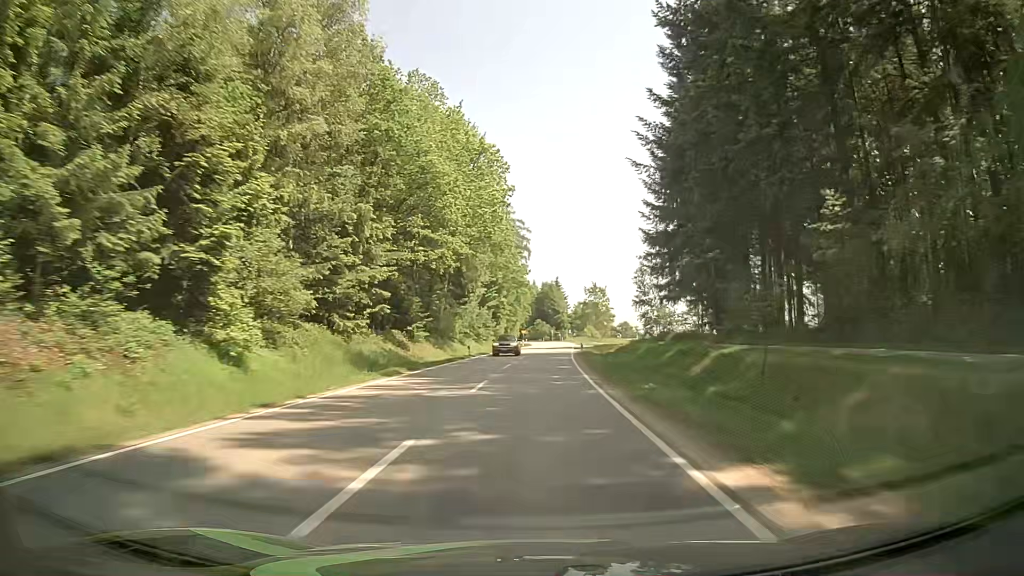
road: tertiary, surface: asphalt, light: Day
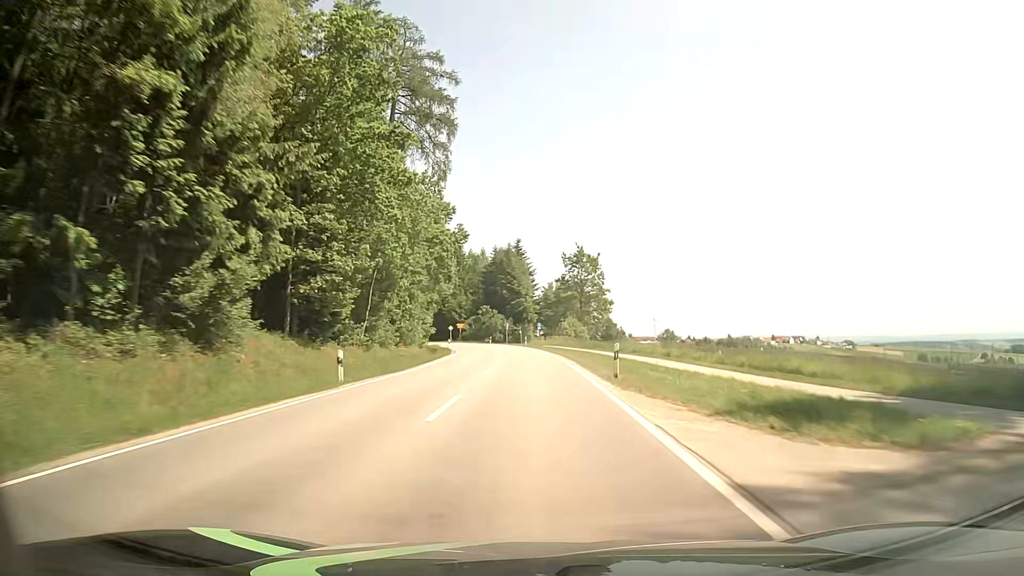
(+2.0, +77.6) m; +3°
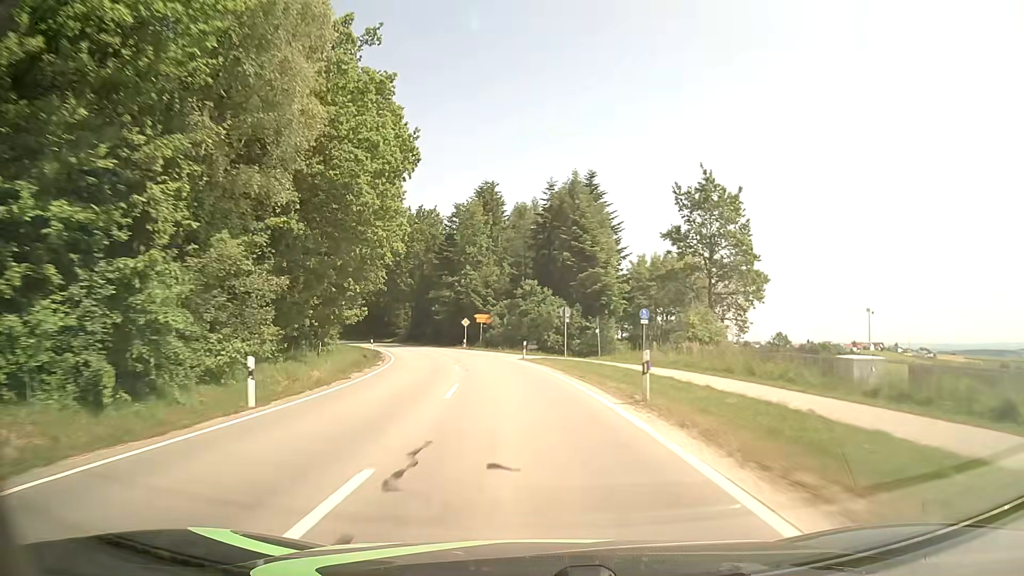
(-1.4, +55.6) m; -5°
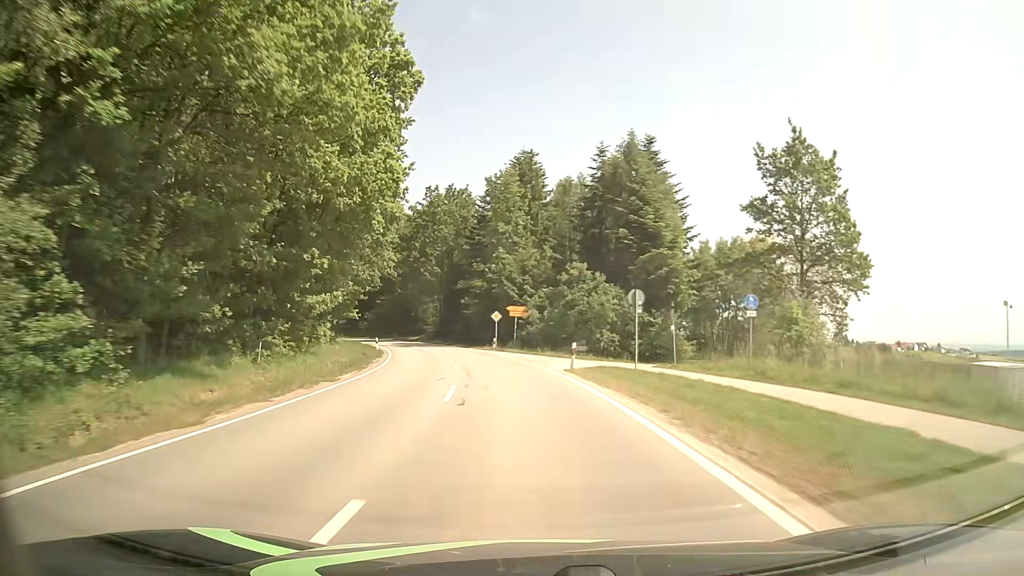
(-0.4, +13.2) m; -4°
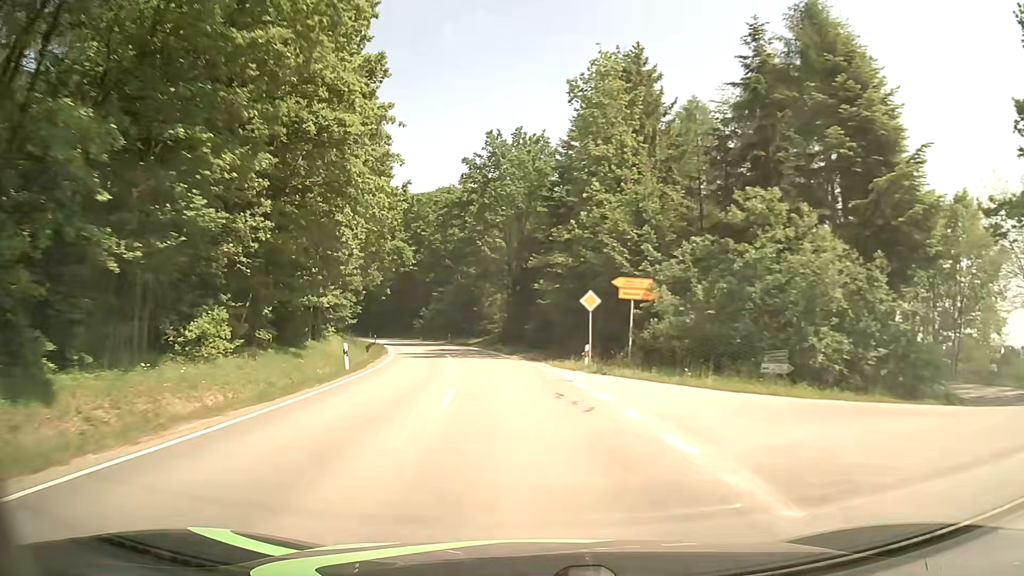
(-1.6, +25.5) m; -7°
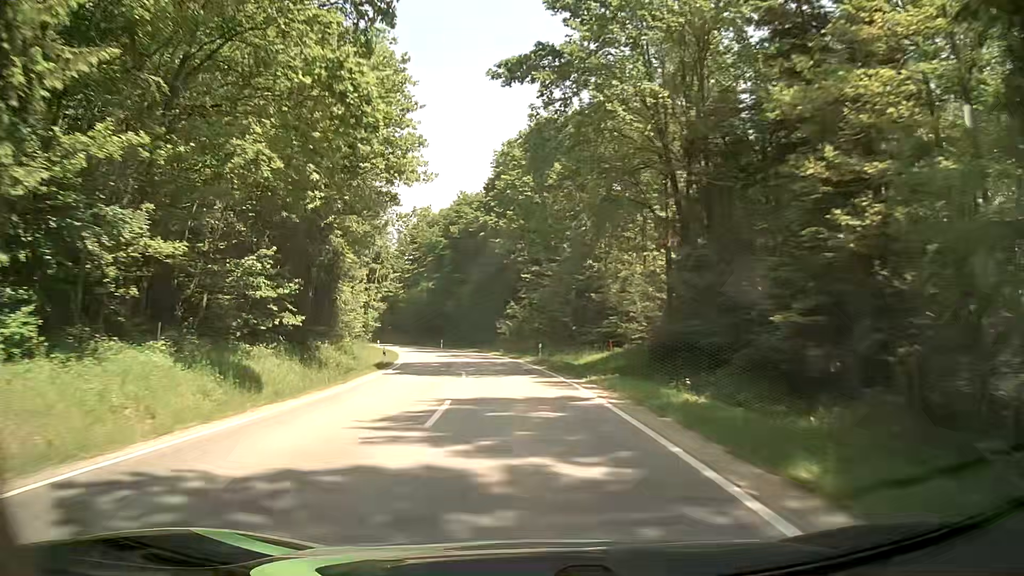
(-3.3, +37.2) m; -10°
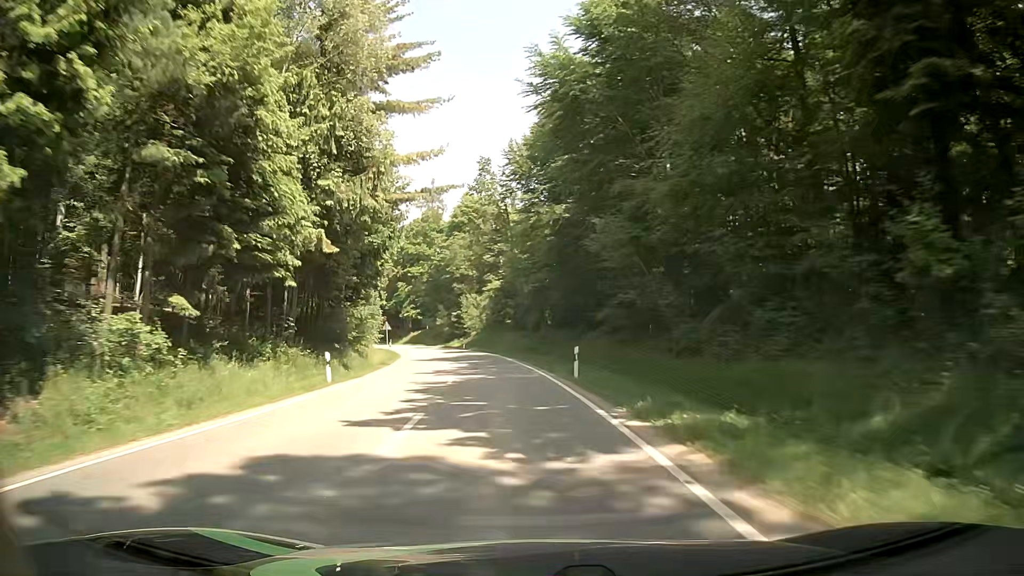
(-7.4, +62.2) m; -14°
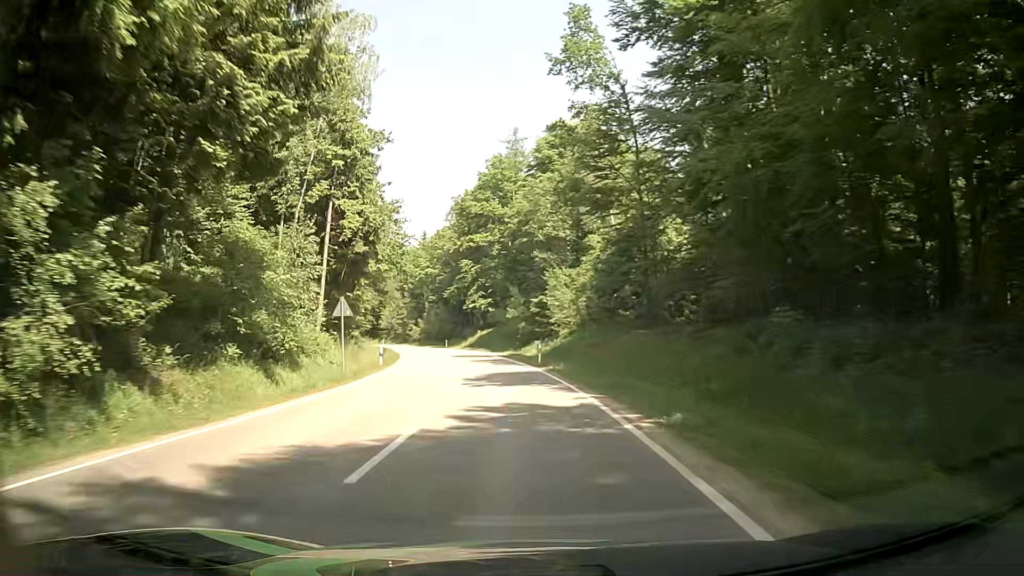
(-2.7, +38.2) m; -8°
(0, +10) (-1, +20) (-2, +30) (-3, +40) (-5, +50) (-7, +59) (-10, +69) (-13, +79) (-16, +88) (-19, +98) m
